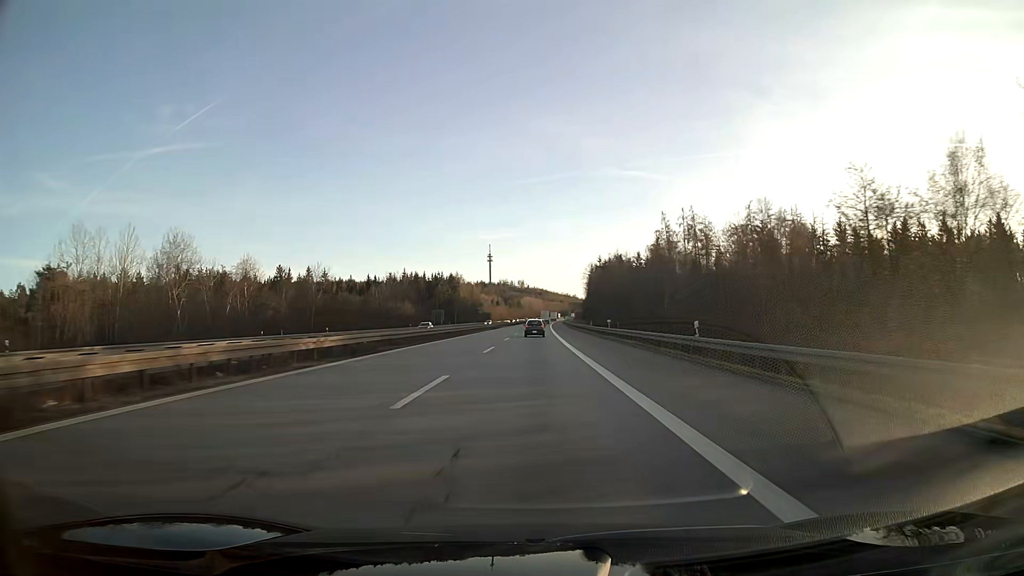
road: motorway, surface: asphalt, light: Day
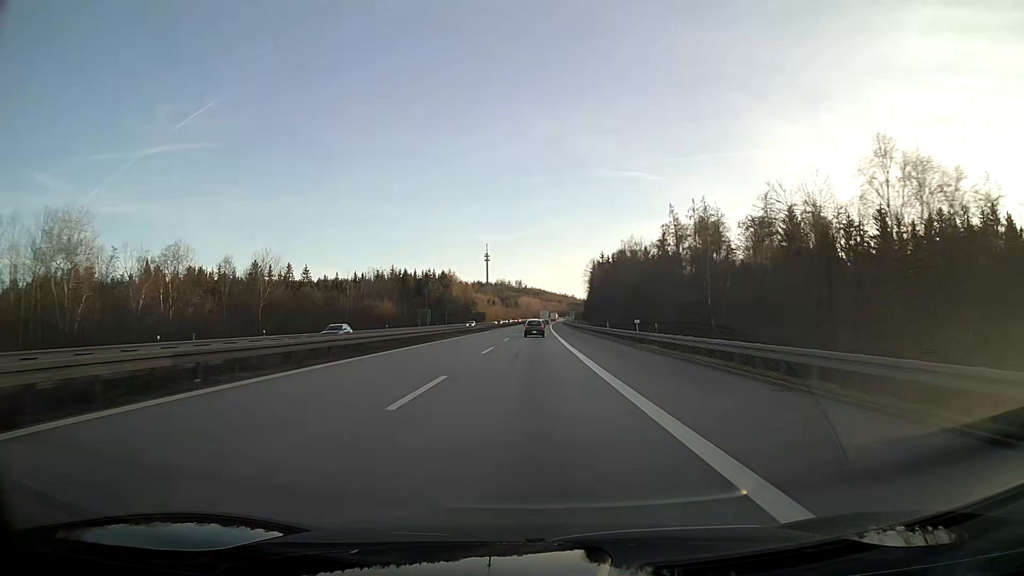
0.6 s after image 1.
(0.0, +18.3) m; 0°
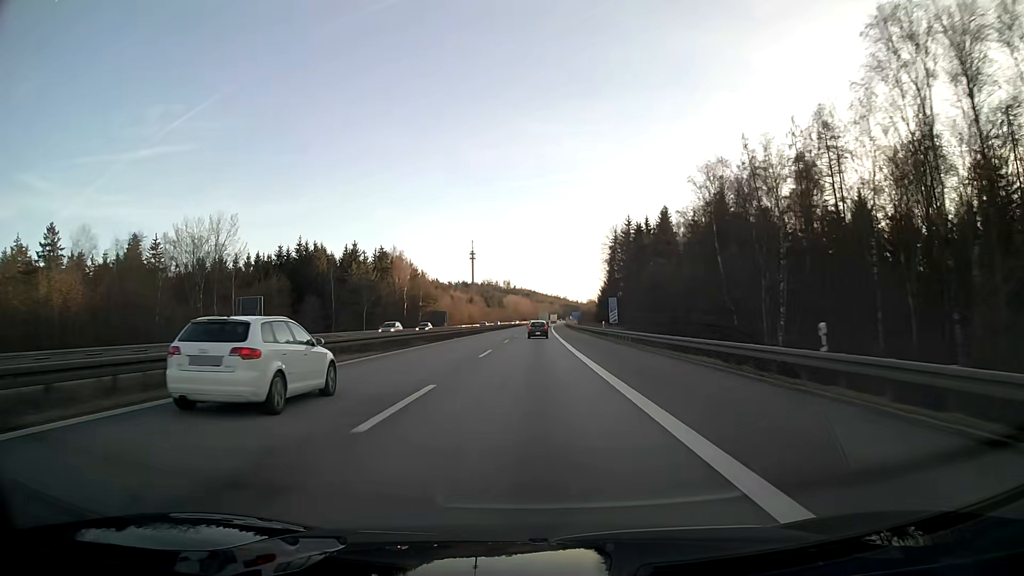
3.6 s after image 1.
(+0.7, +92.0) m; +1°
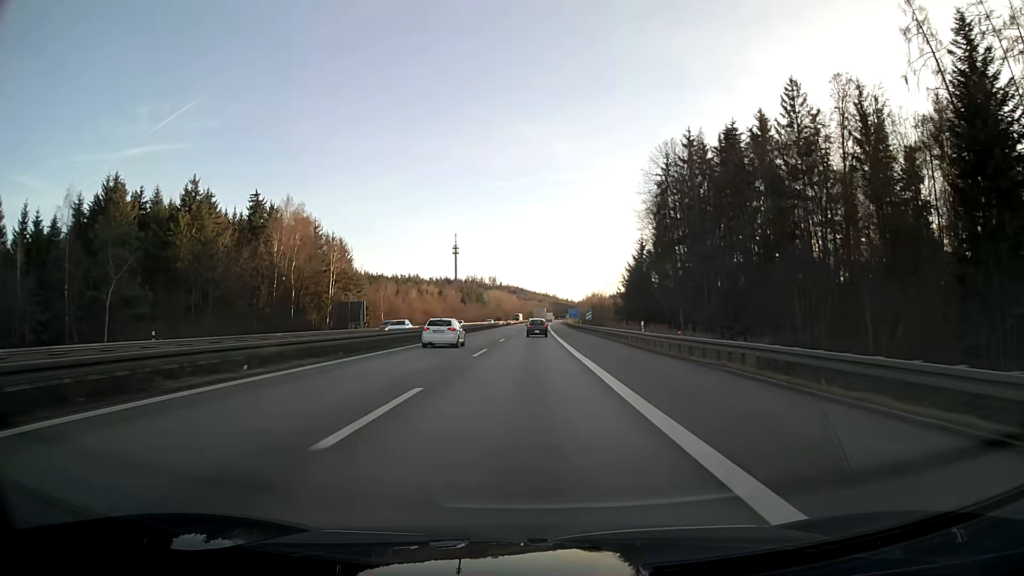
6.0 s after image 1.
(+0.7, +73.5) m; +1°
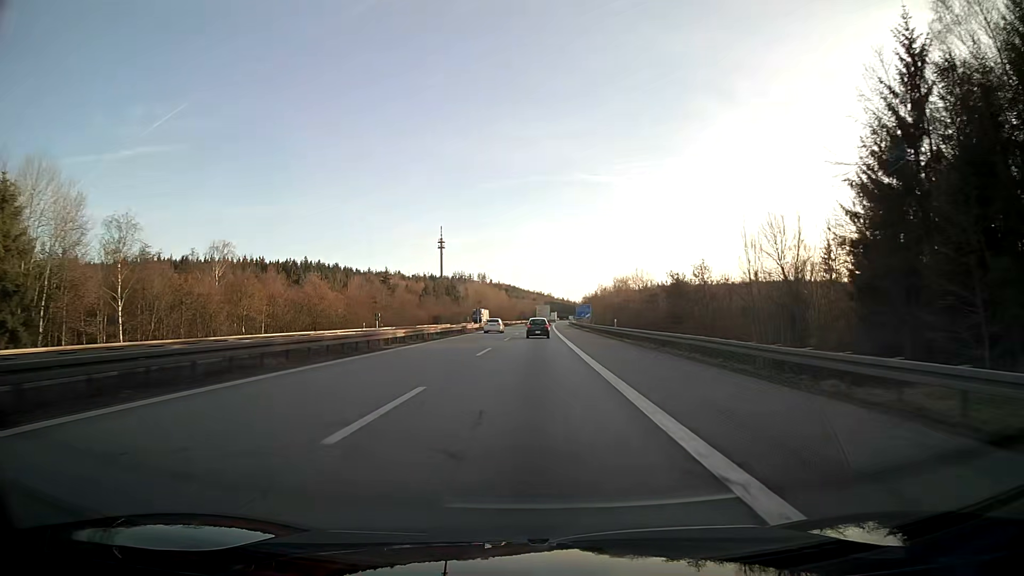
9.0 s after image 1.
(+0.4, +89.8) m; 0°
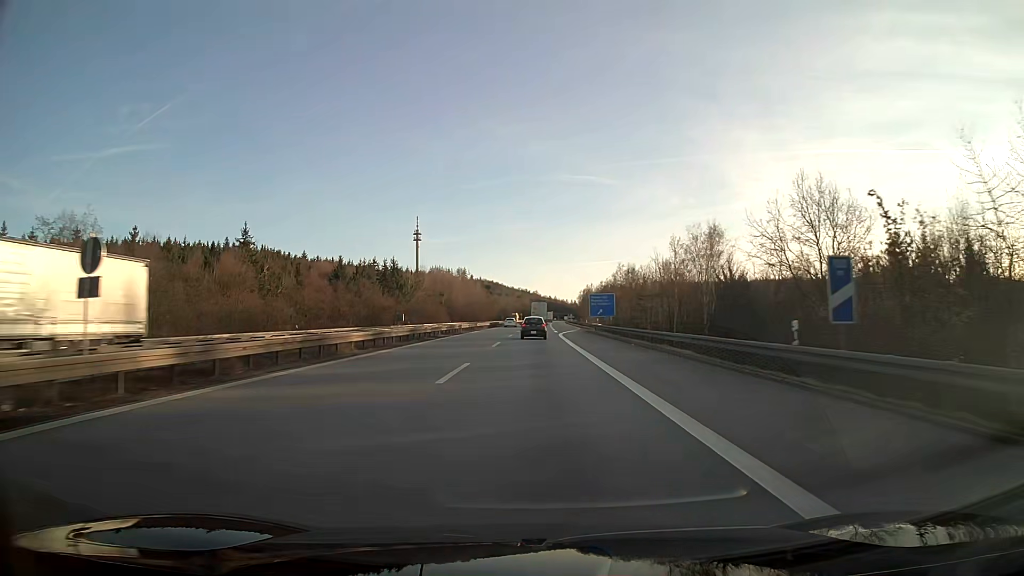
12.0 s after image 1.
(+0.9, +83.4) m; +1°
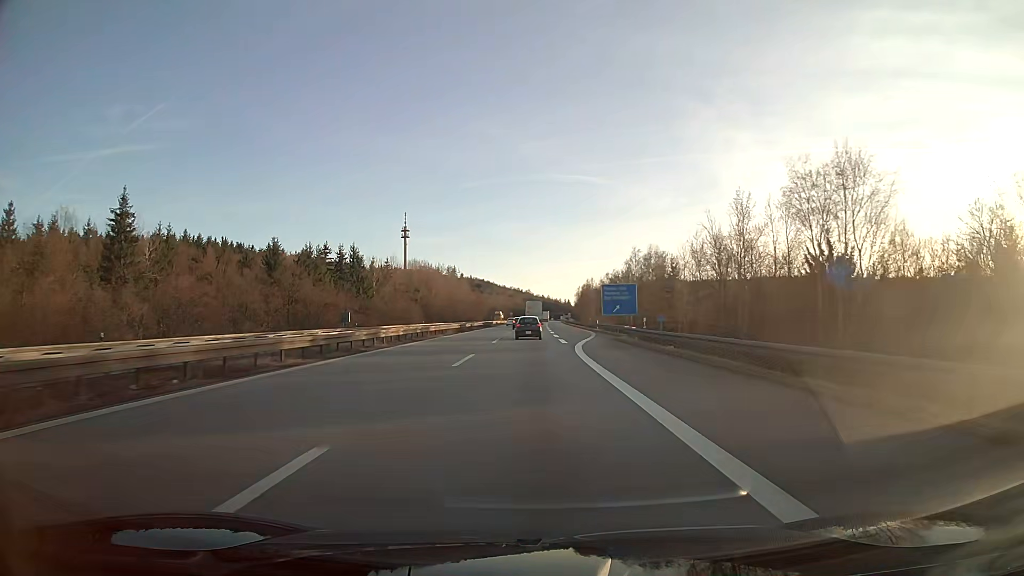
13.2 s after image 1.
(+0.2, +30.9) m; +1°
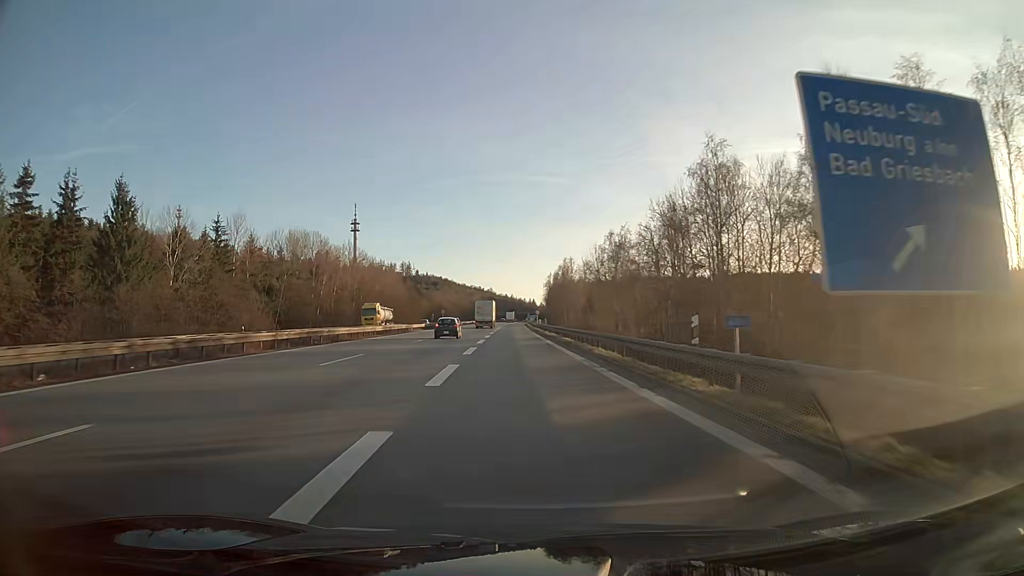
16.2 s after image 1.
(+2.8, +71.1) m; +2°
